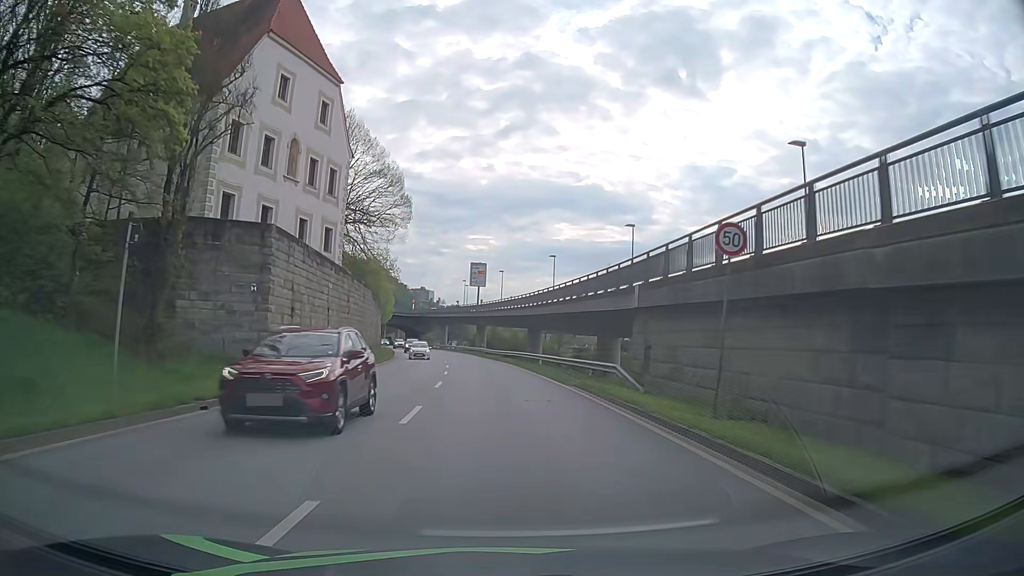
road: primary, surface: asphalt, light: Day
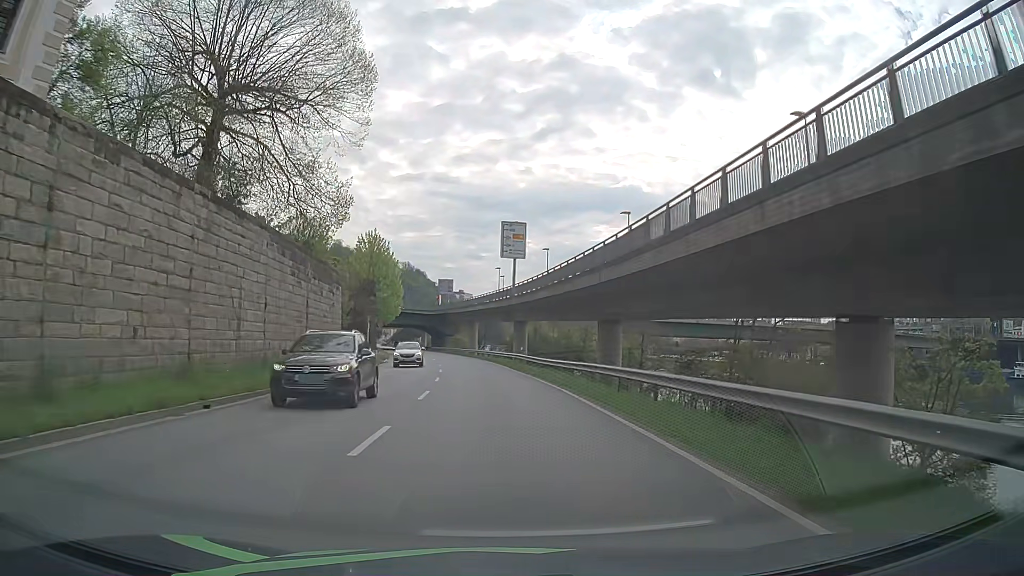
(-0.9, +30.5) m; -4°
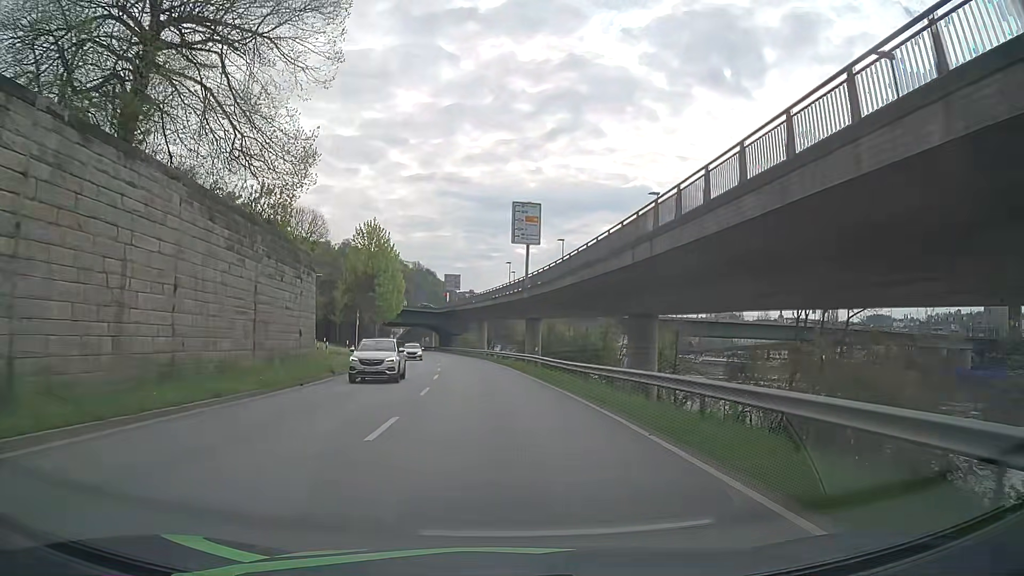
(-0.1, +7.6) m; -1°
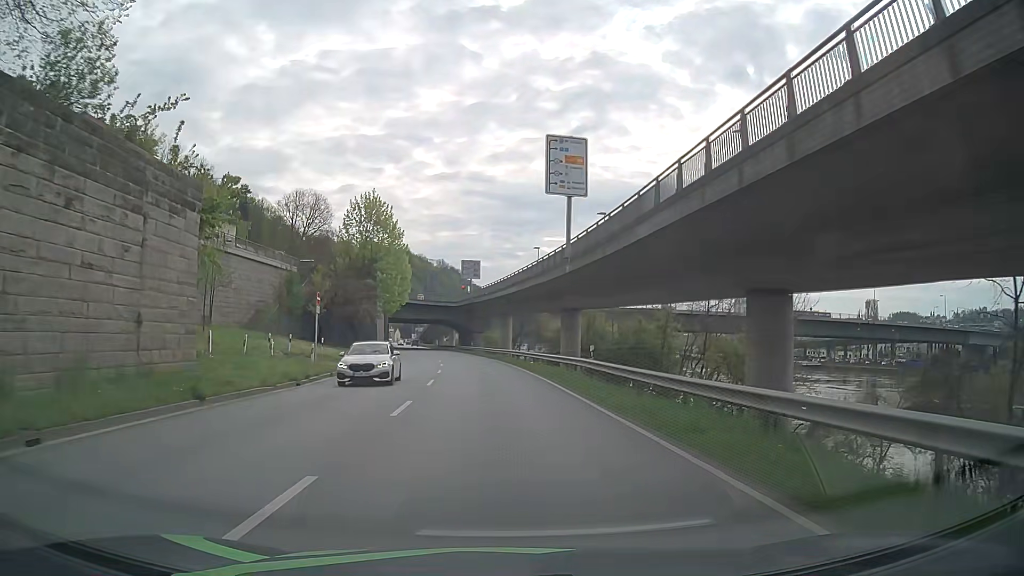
(-0.2, +15.2) m; -2°
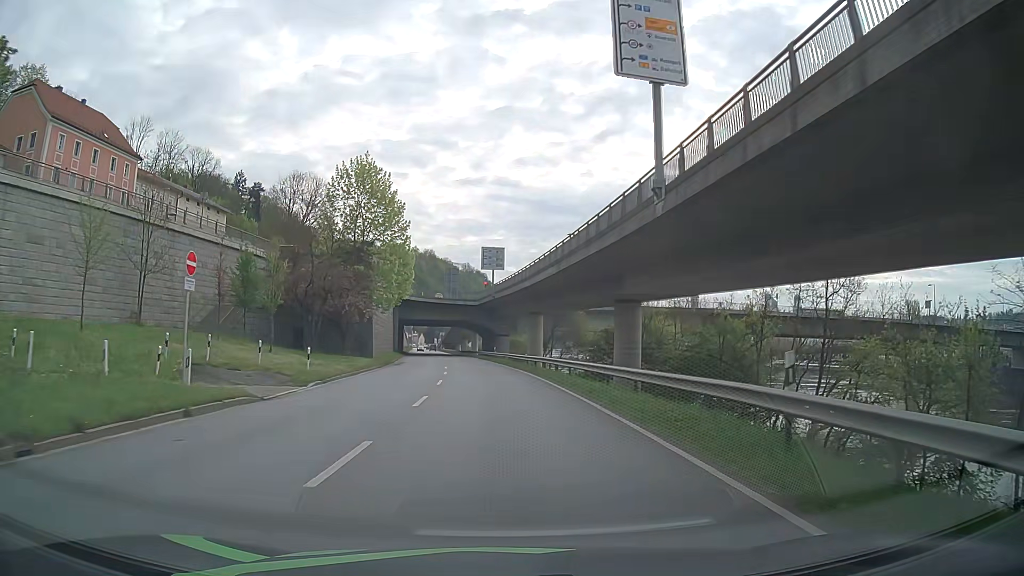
(-0.3, +15.2) m; -2°
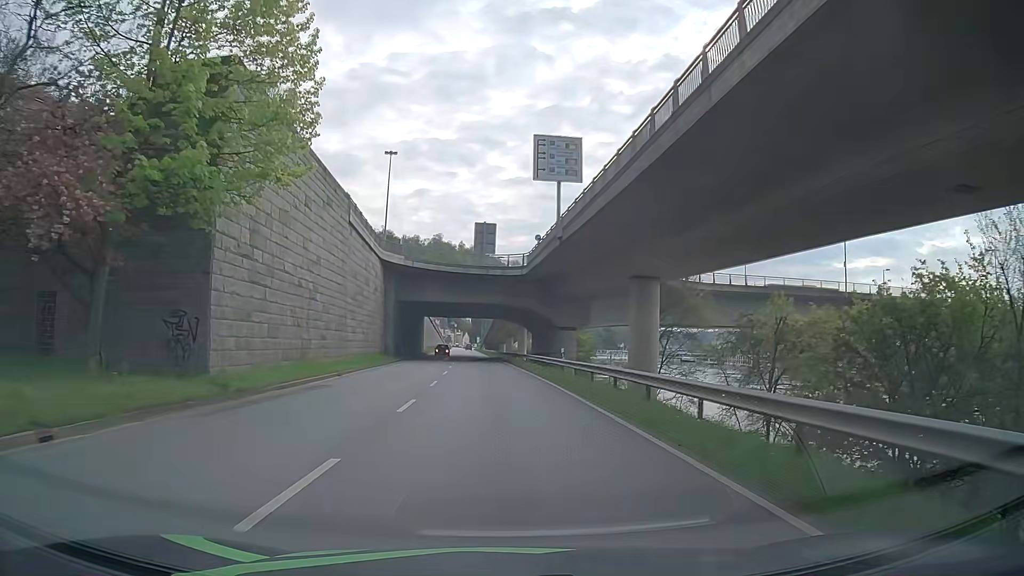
(-1.6, +37.9) m; -5°
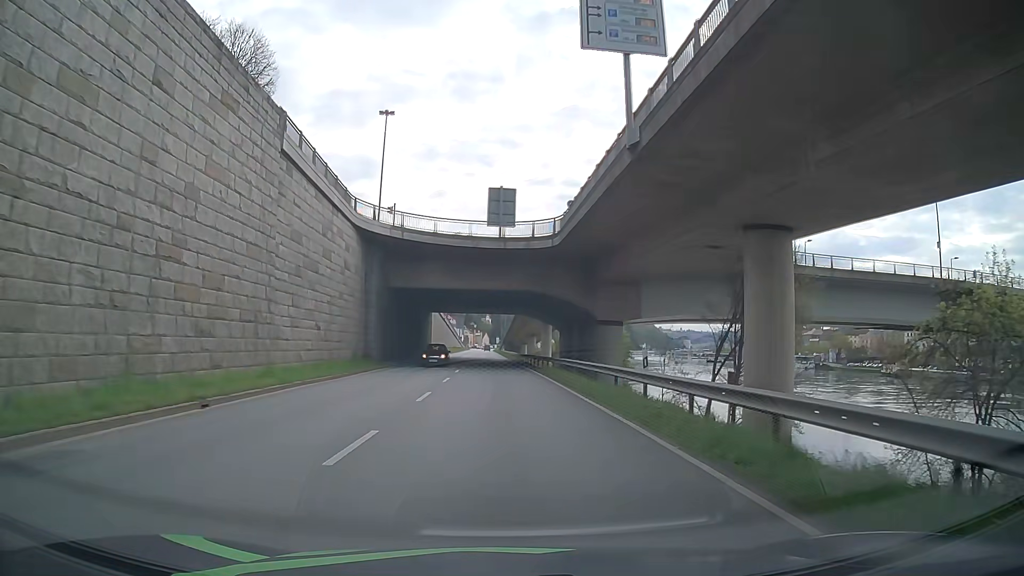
(-0.1, +15.2) m; -2°
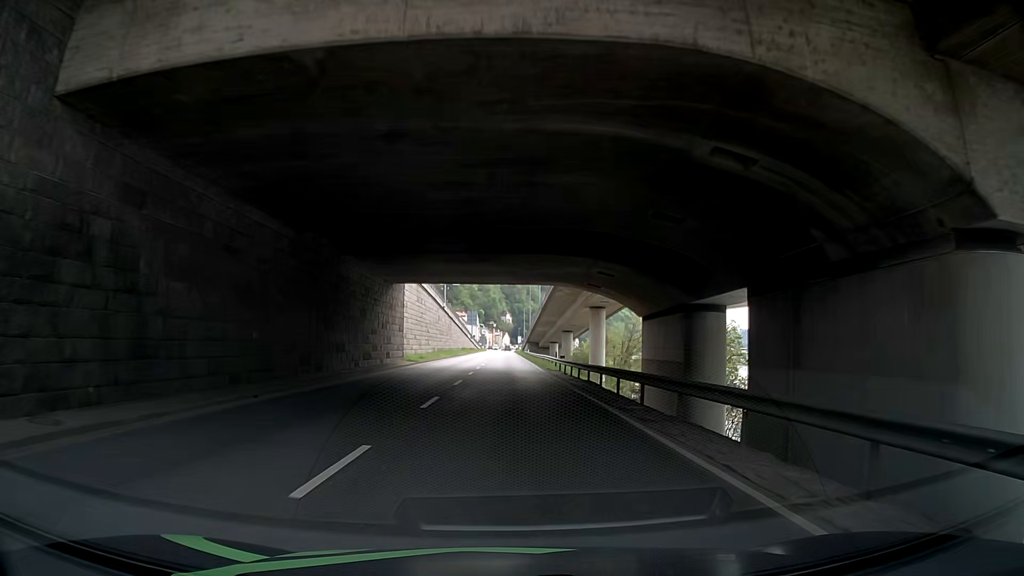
(-0.5, +38.0) m; -1°
(0, +10) (0, +20) (-1, +30) (-2, +40) (-2, +50) (-3, +60) (-3, +70) (-3, +80) (-3, +90) (-3, +100) m
